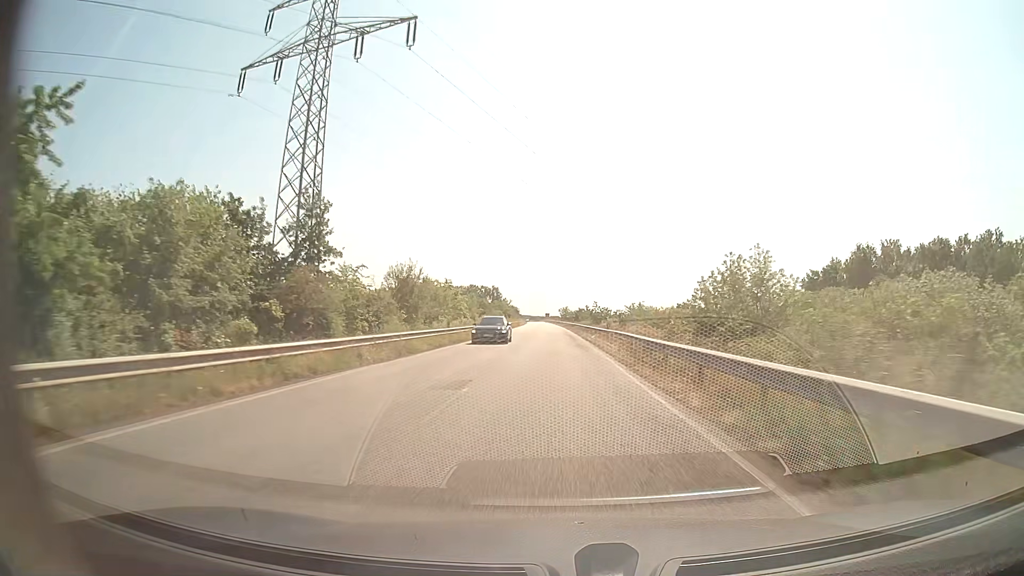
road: secondary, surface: asphalt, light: Day
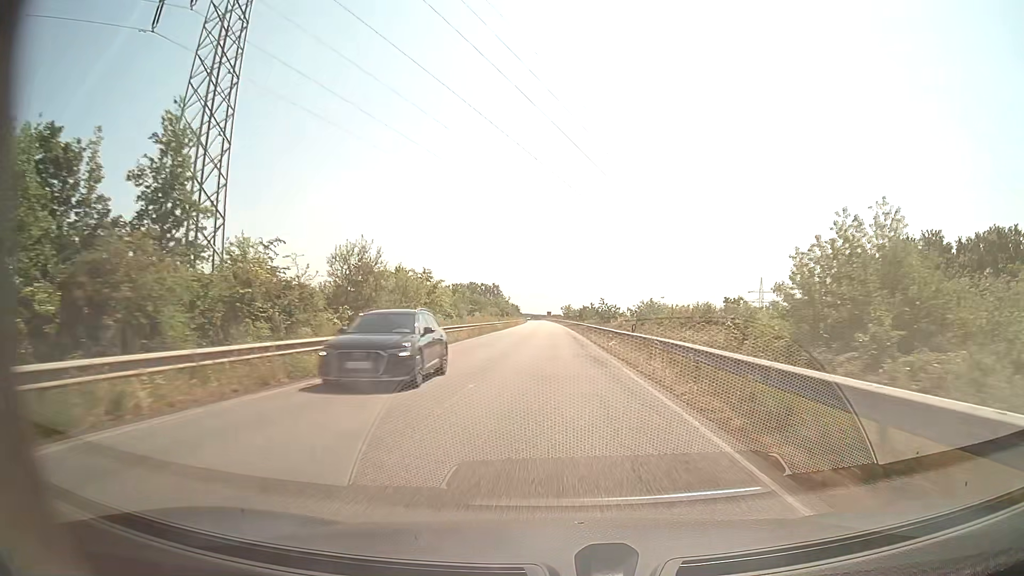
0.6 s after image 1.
(0.0, +11.3) m; 0°
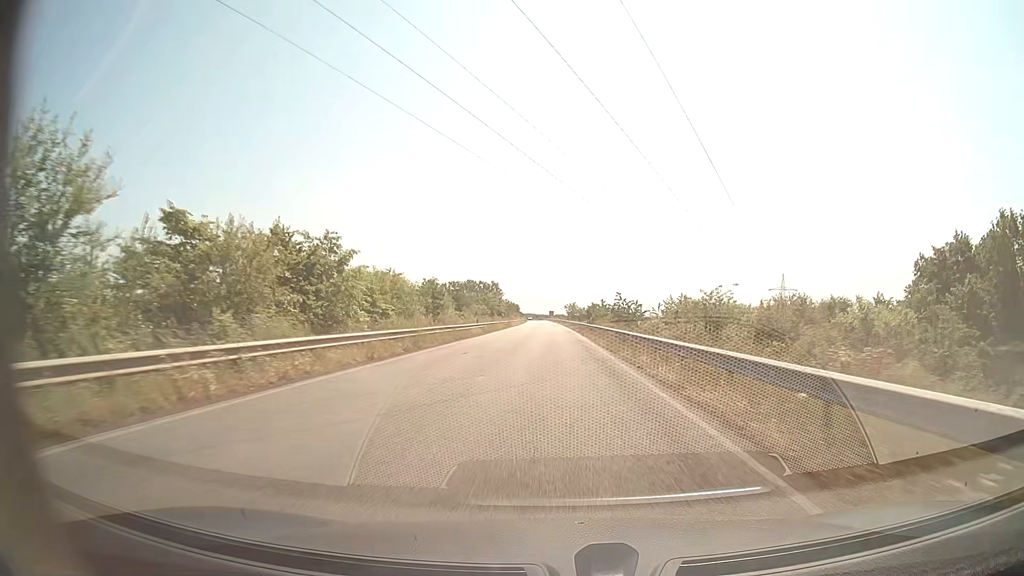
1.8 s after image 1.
(-0.1, +22.6) m; 0°
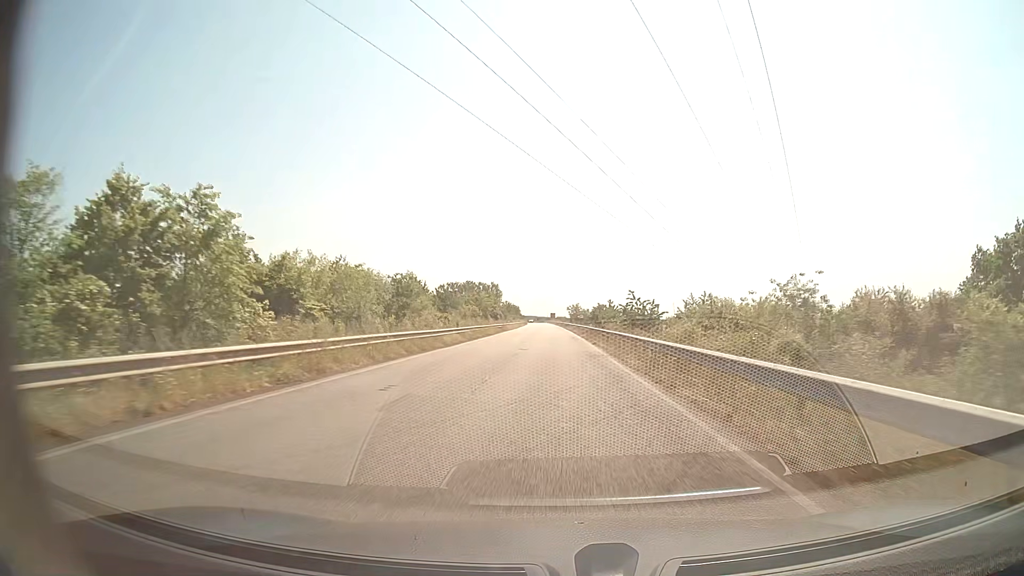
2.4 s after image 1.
(0.0, +11.3) m; 0°
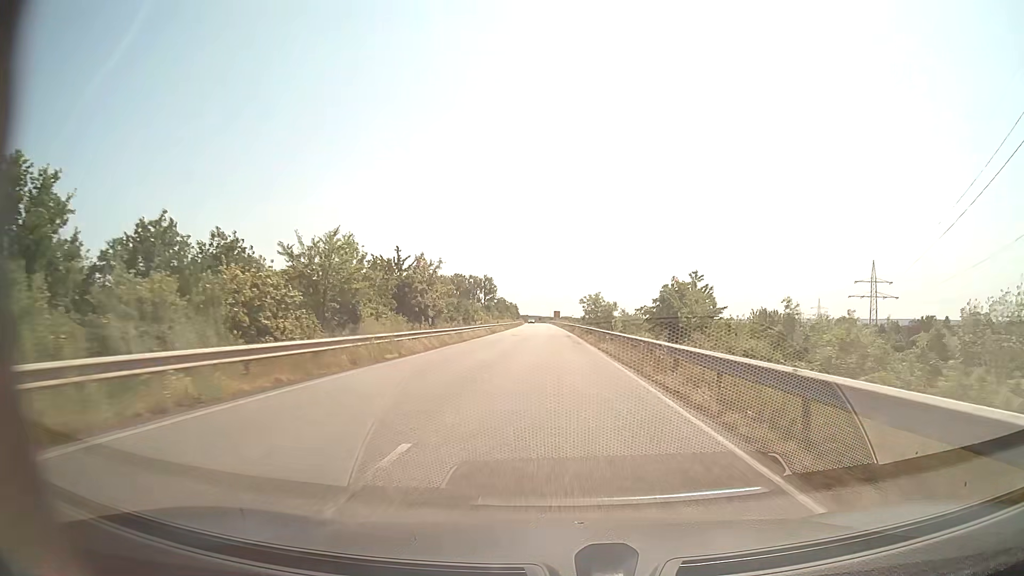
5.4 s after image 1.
(-0.3, +56.5) m; 0°
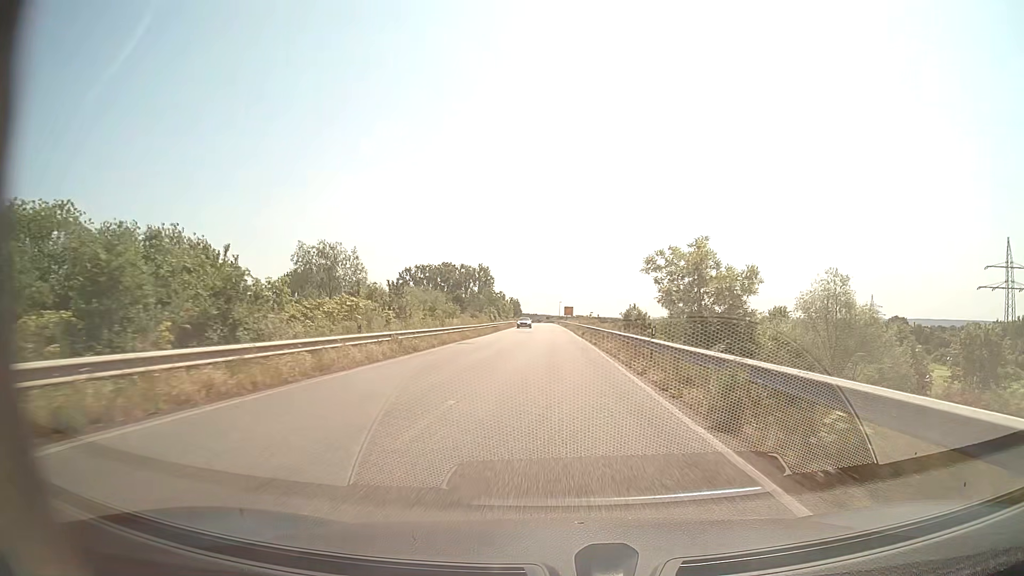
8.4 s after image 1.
(-0.3, +56.5) m; -1°
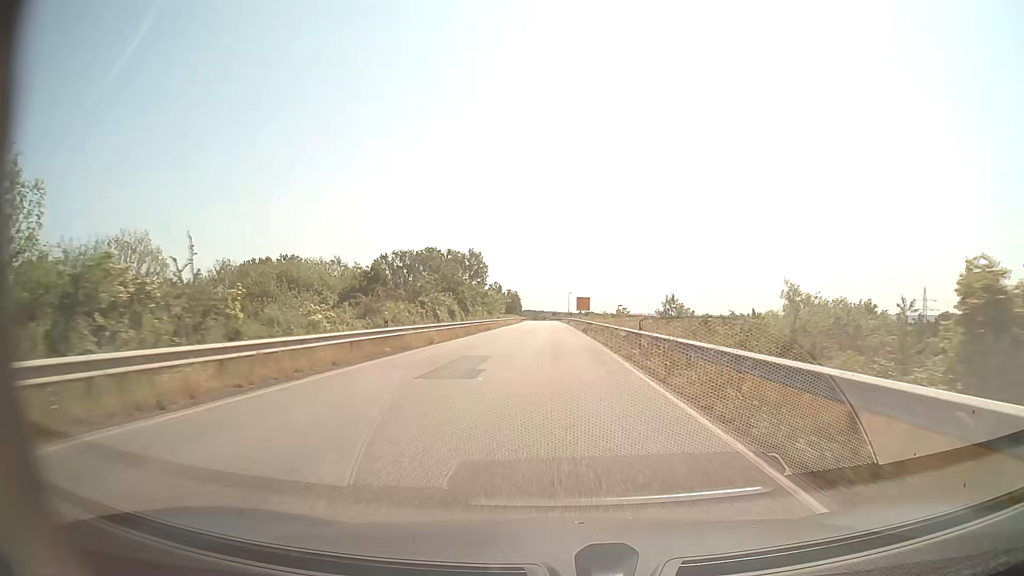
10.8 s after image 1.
(-0.3, +45.2) m; -1°
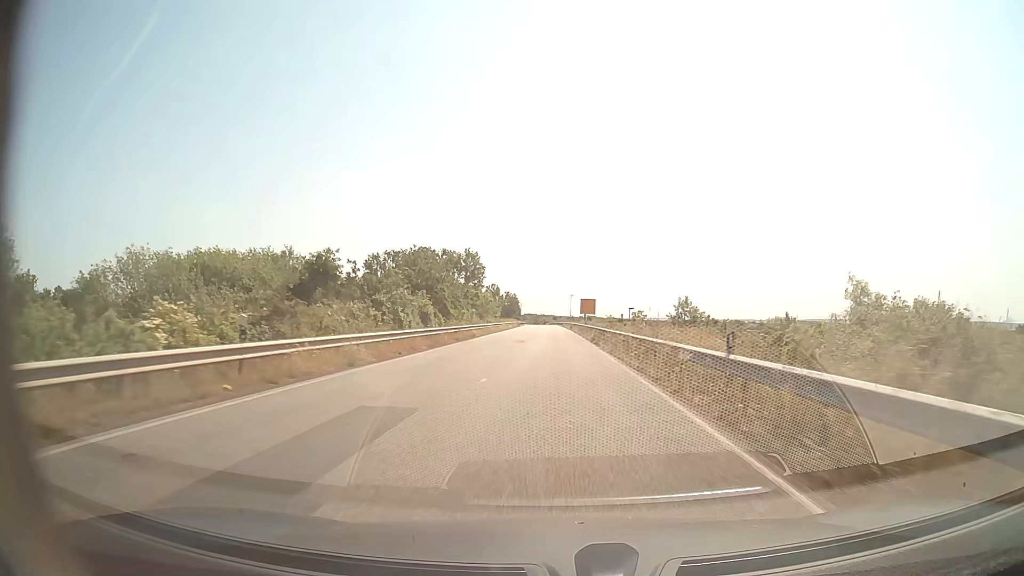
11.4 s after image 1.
(0.0, +11.3) m; 0°
(0, +10) (0, +20) (0, +30) (0, +40) (0, +50) (0, +60) (0, +70) (0, +80) (0, +90) (0, +100) m
